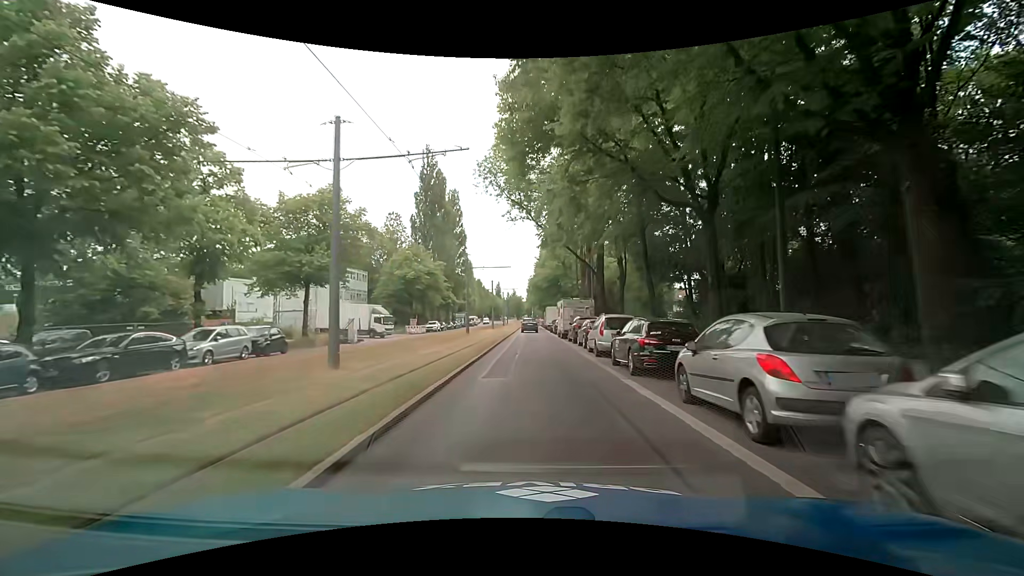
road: secondary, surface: asphalt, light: Day
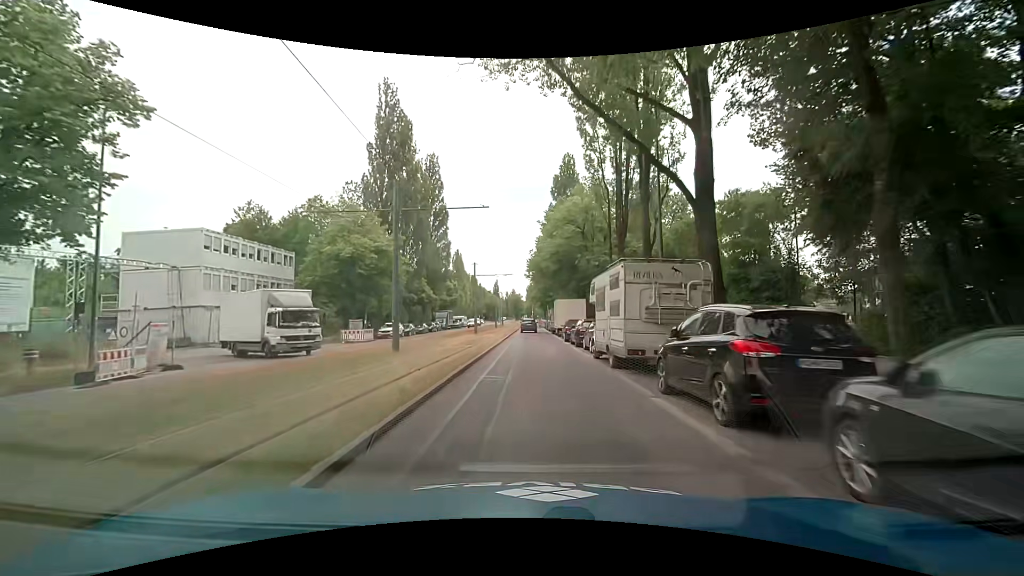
(+0.5, +22.8) m; +2°
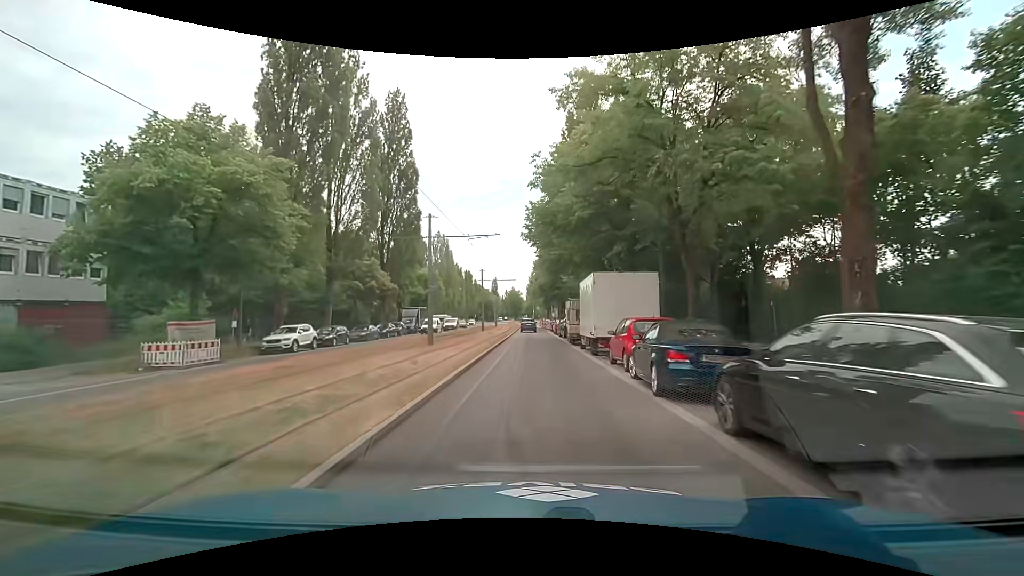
(-0.2, +22.6) m; 0°
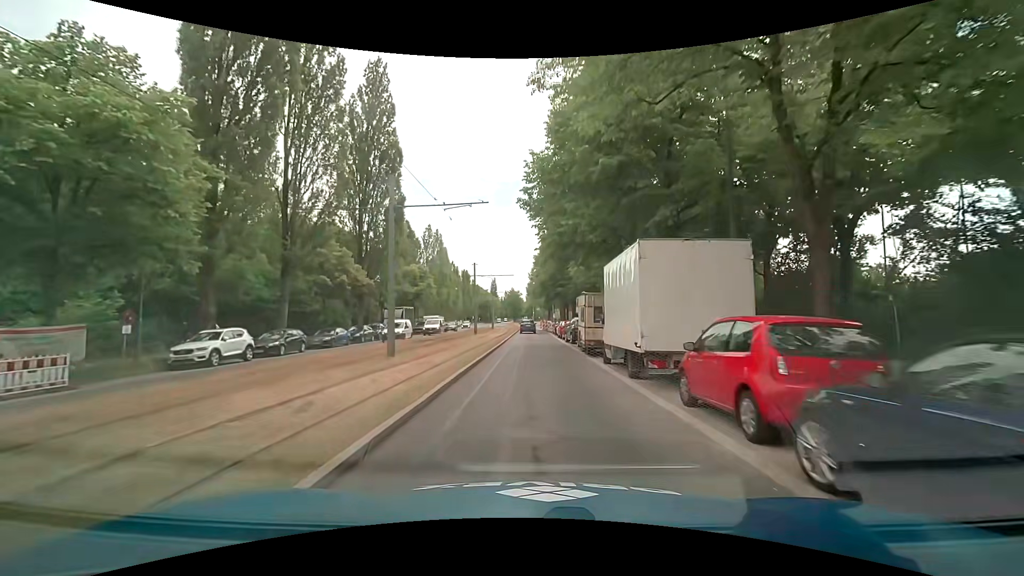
(0.0, +7.5) m; 0°
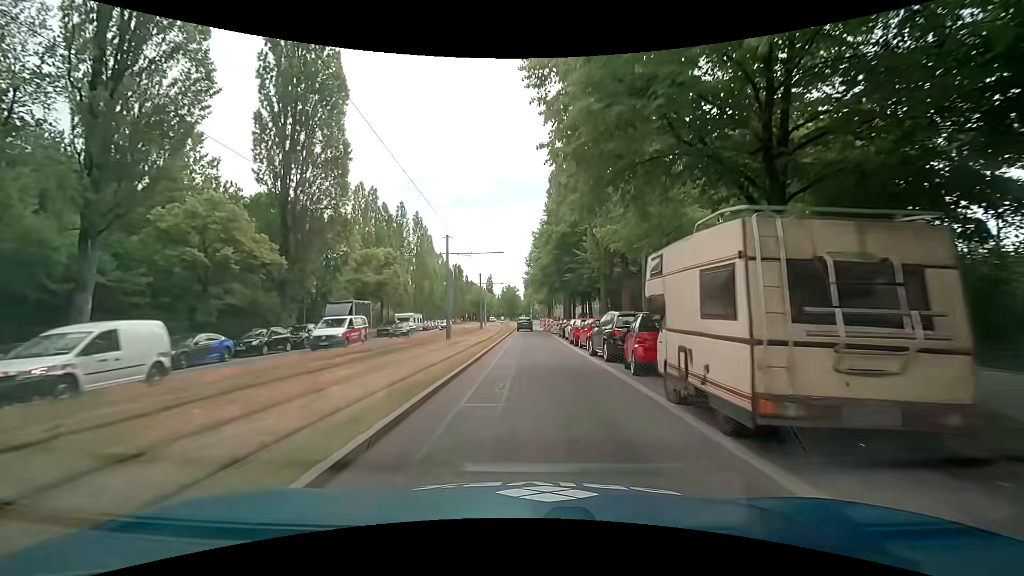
(0.0, +15.0) m; 0°
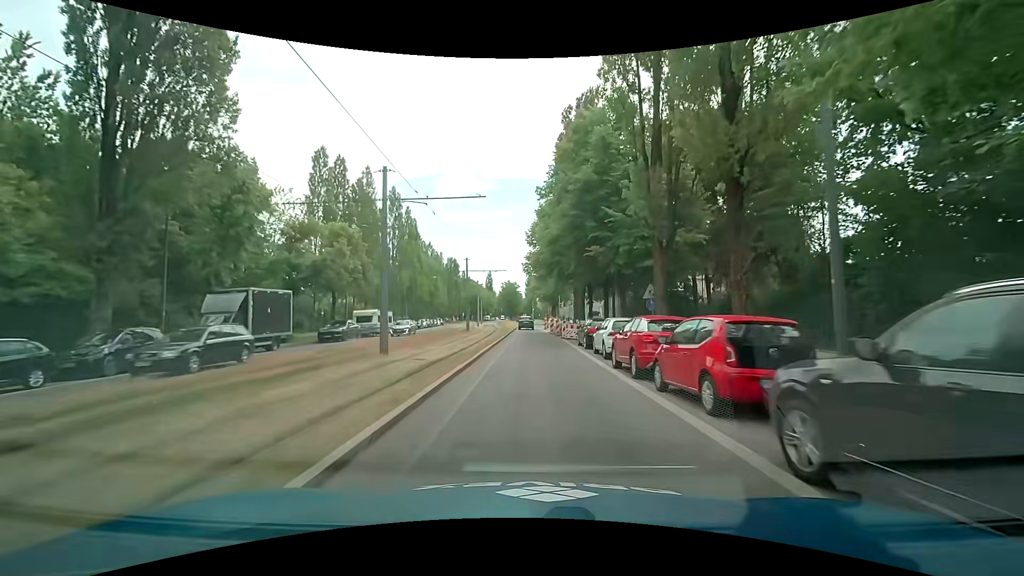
(0.0, +14.9) m; 0°
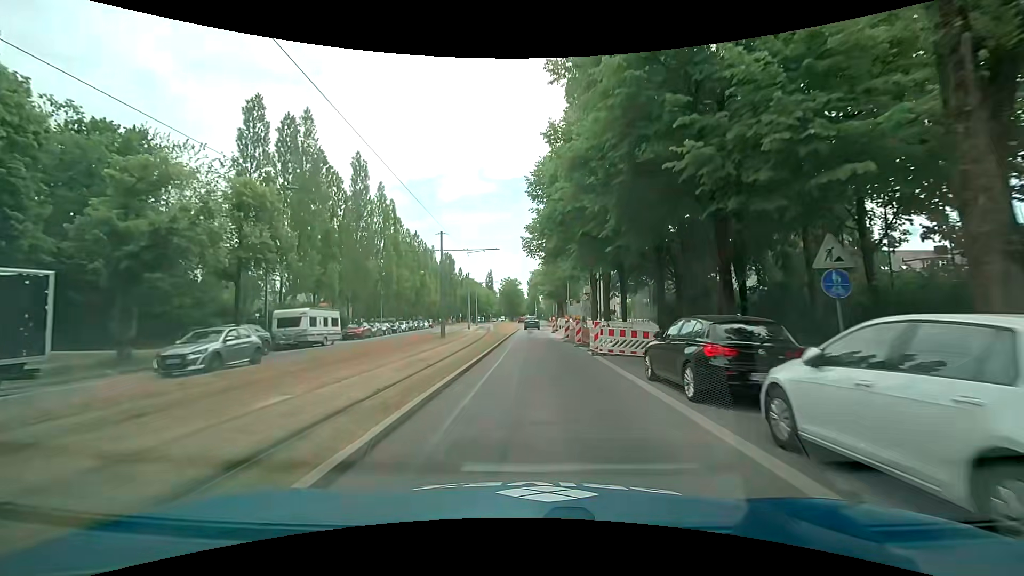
(0.0, +14.8) m; 0°
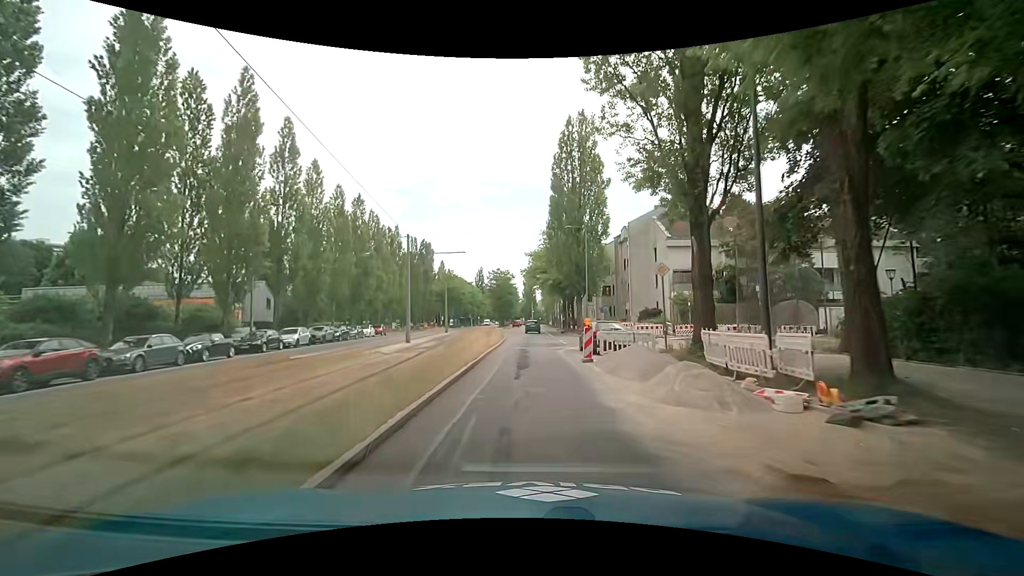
(-0.1, +29.2) m; 0°
(0, +10) (0, +20) (0, +30) (0, +40) (0, +50) (0, +60) (0, +70) (0, +80) (+1, +90) (+2, +100) m
